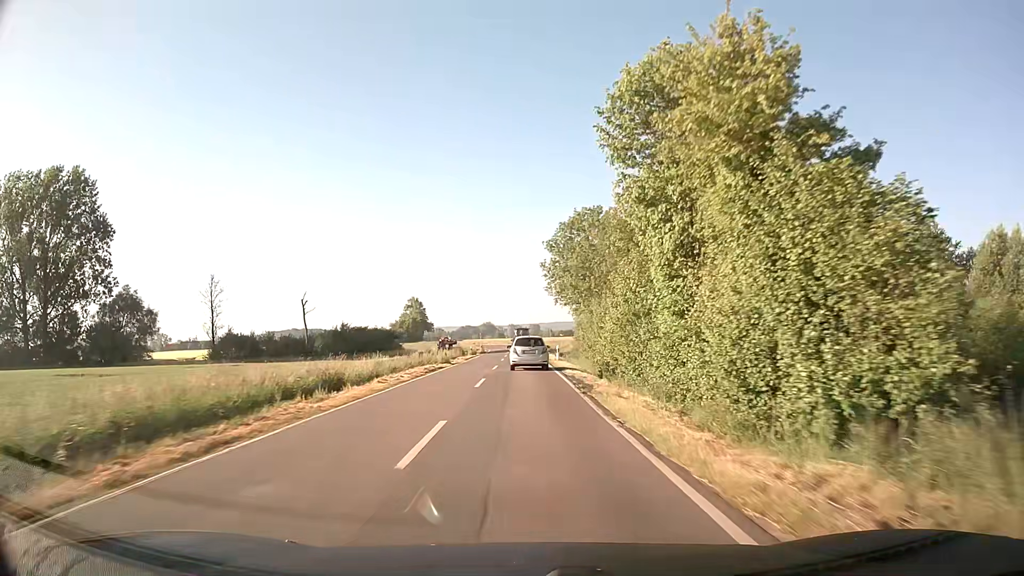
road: secondary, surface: asphalt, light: Day
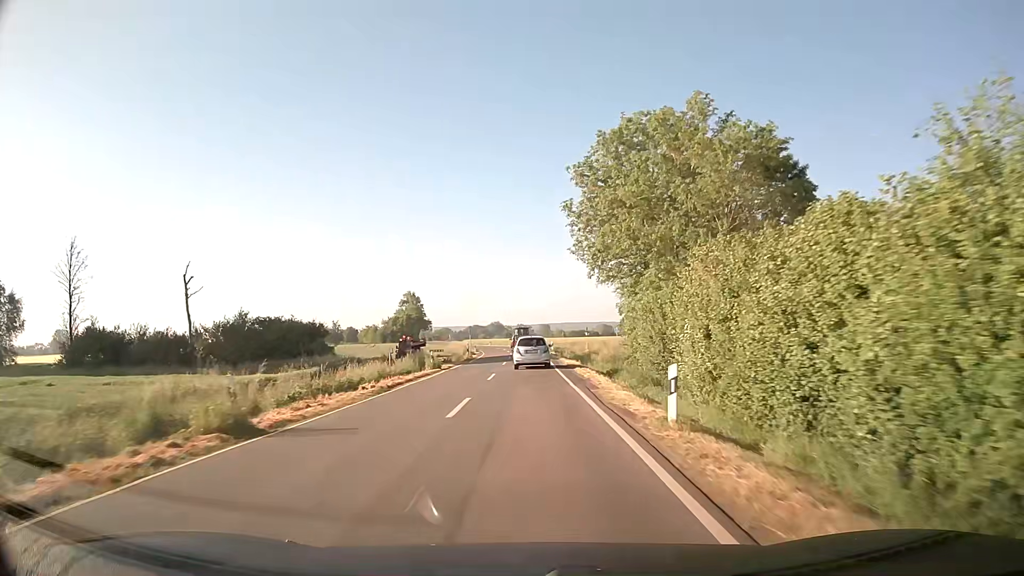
(0.0, +33.0) m; 0°
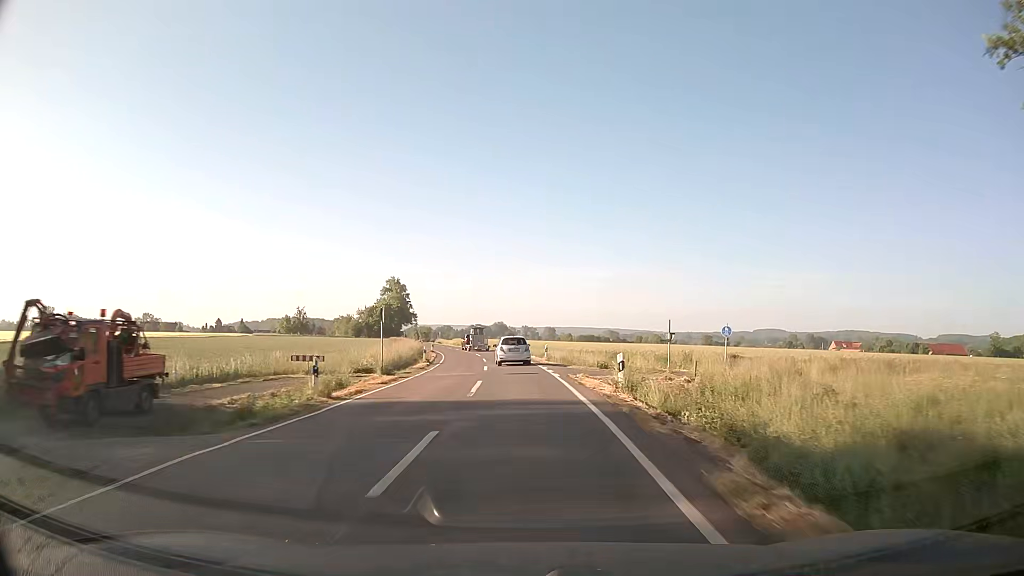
(-0.3, +44.1) m; -1°
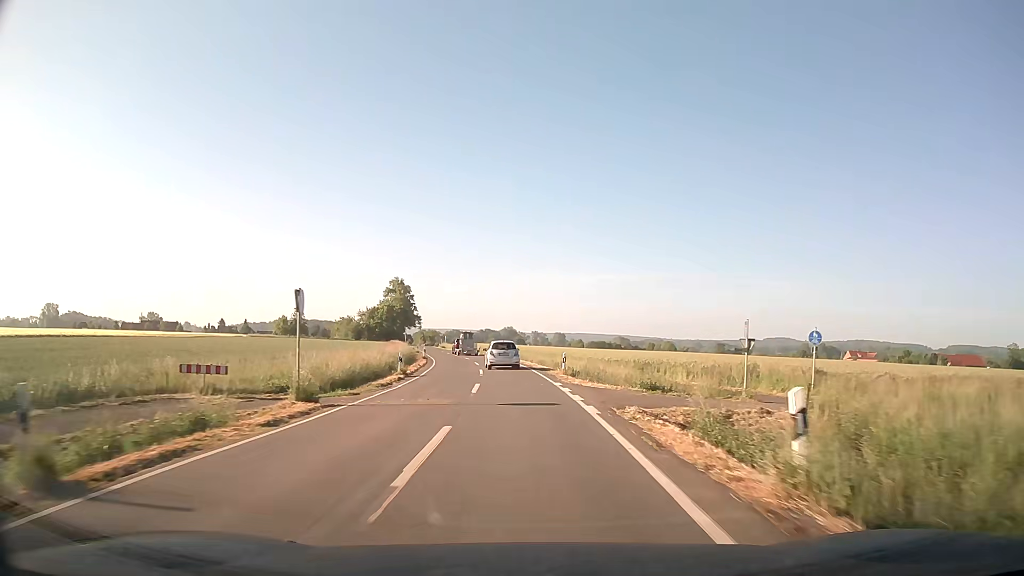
(0.0, +11.0) m; -1°
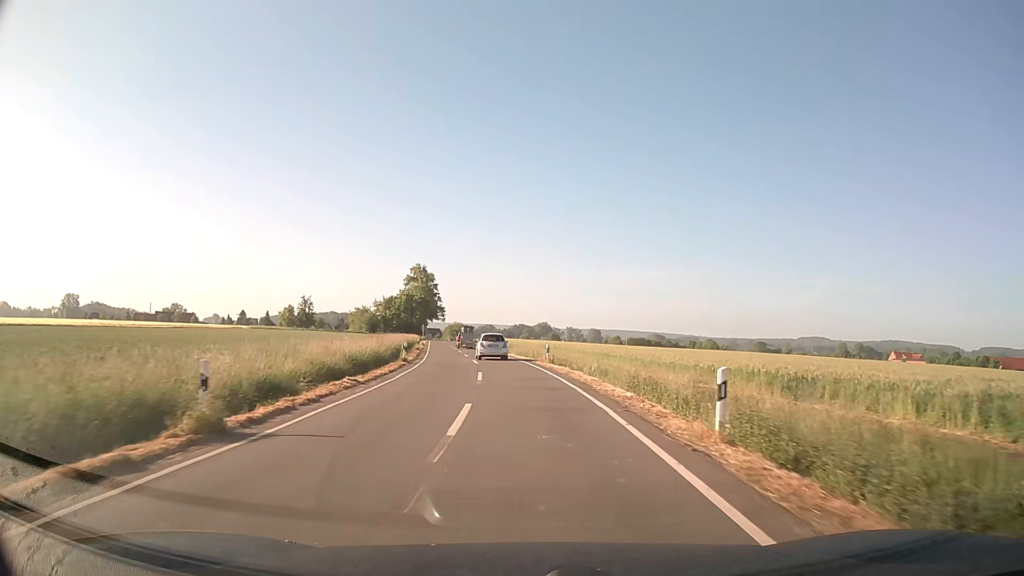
(-0.5, +21.9) m; -3°
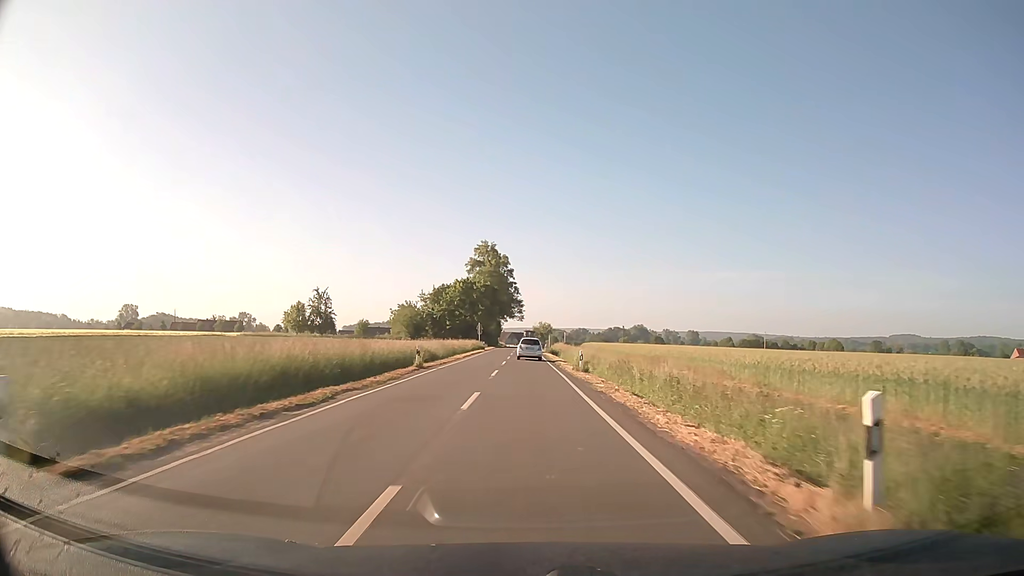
(-3.9, +54.4) m; -8°
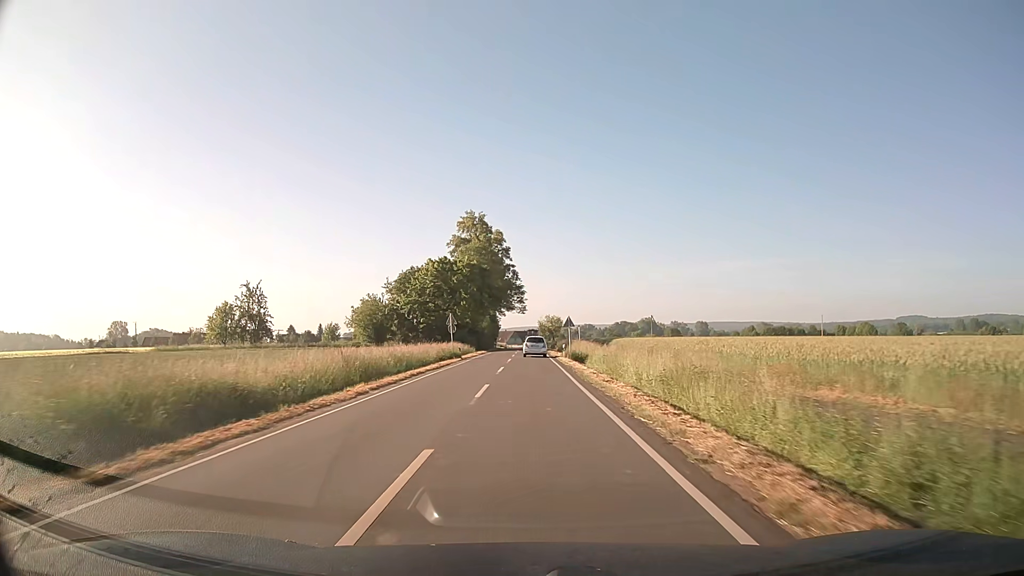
(-0.1, +32.7) m; 0°
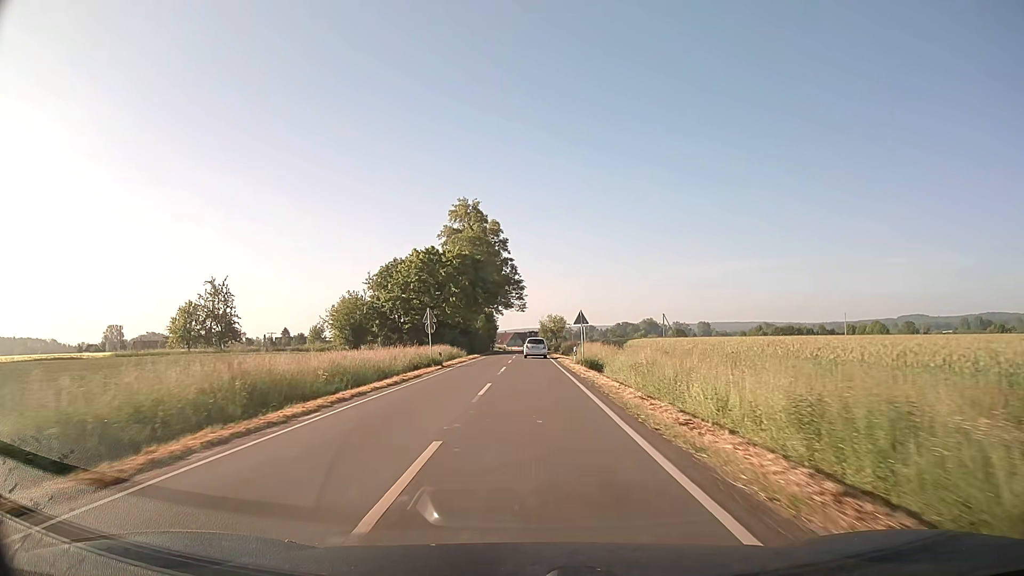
(0.0, +10.9) m; 0°
(0, +10) (0, +20) (0, +30) (0, +40) (0, +50) (0, +60) (0, +70) (0, +80) (0, +90) (0, +100) m
